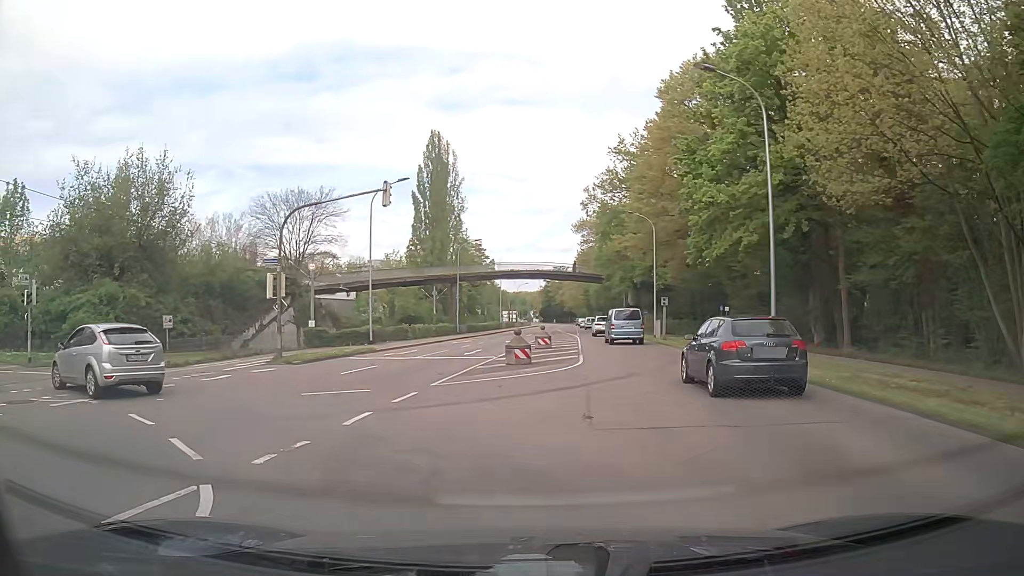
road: secondary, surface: asphalt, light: Day
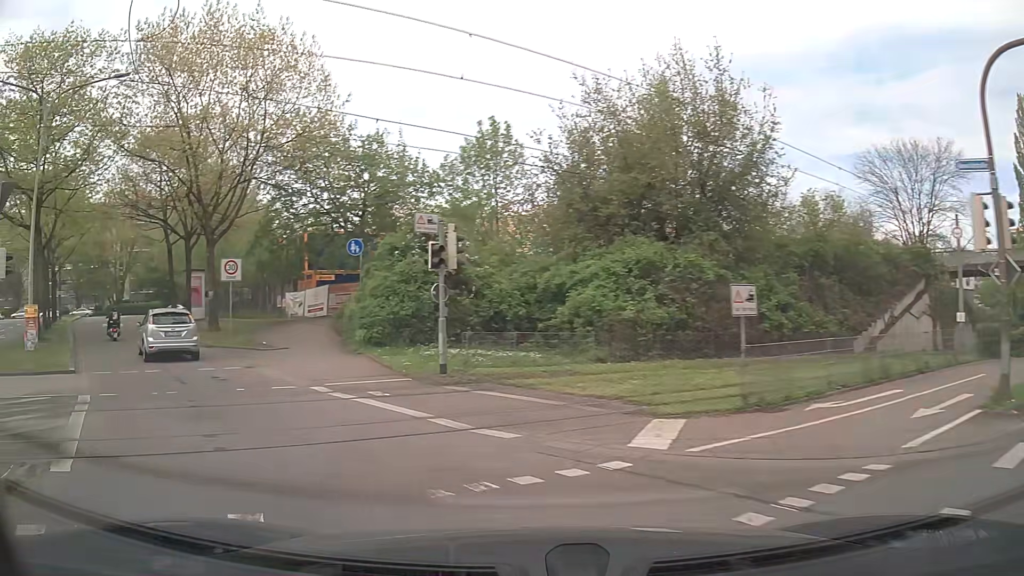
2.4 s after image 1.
(-5.8, +13.2) m; -50°
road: residential
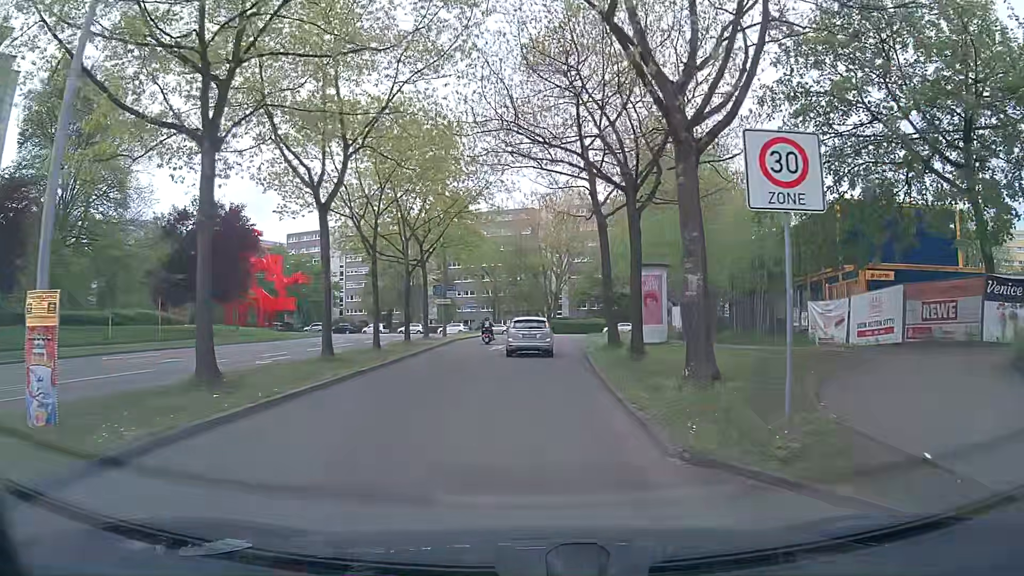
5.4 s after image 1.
(-8.2, +16.9) m; -40°
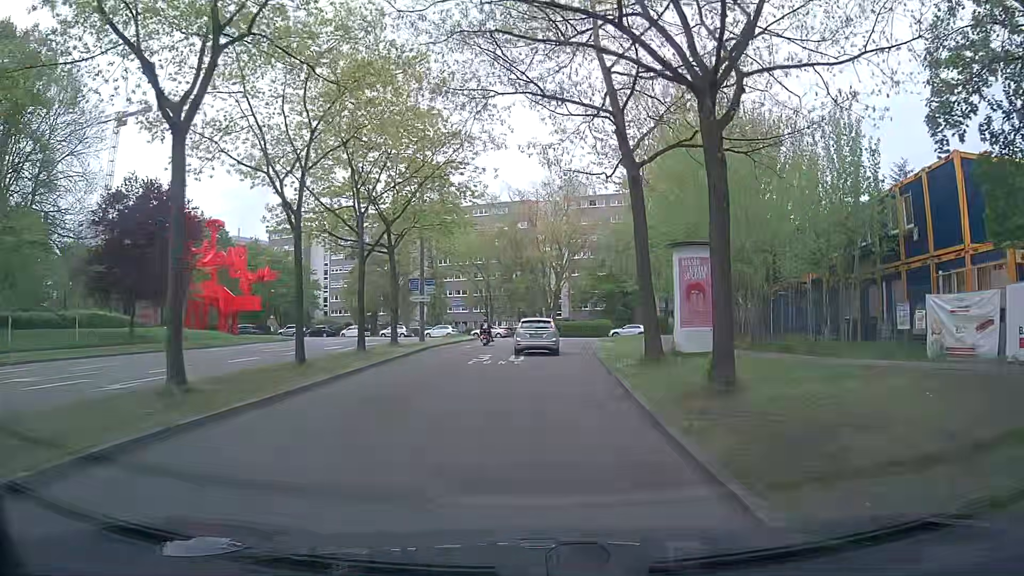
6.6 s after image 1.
(+0.1, +9.2) m; 0°
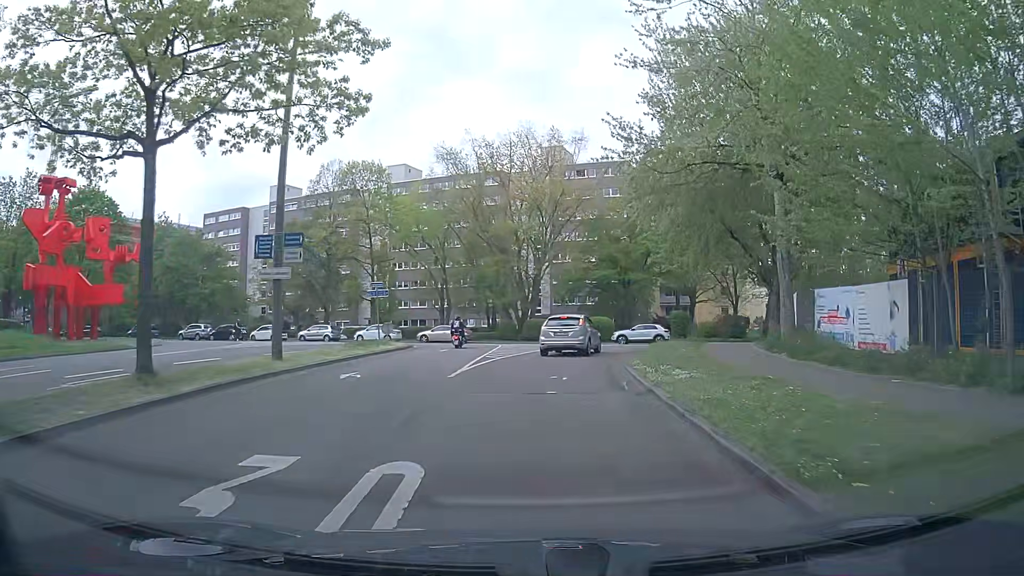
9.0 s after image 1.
(+0.7, +20.7) m; +3°
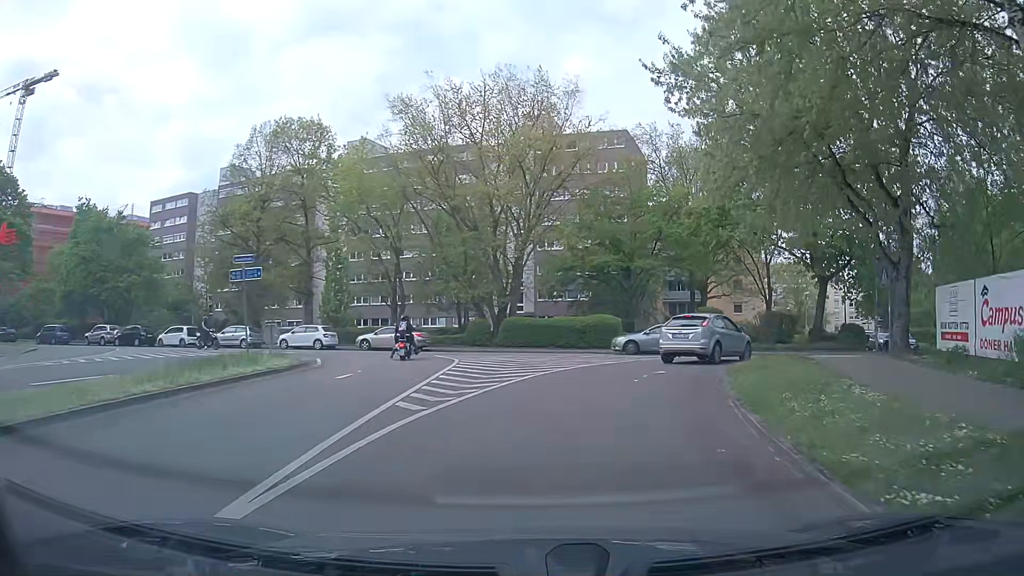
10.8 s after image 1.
(+0.1, +13.6) m; +1°
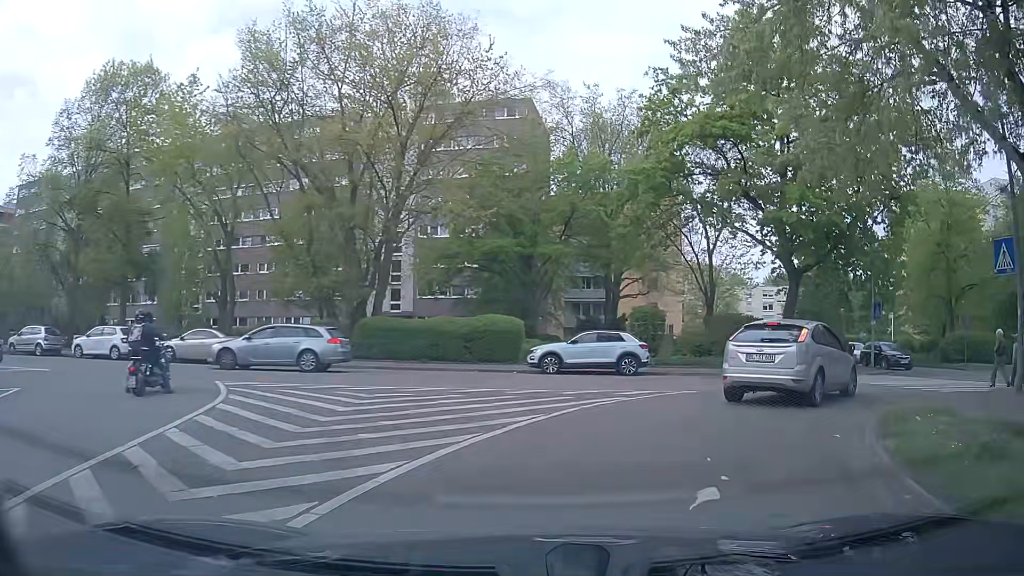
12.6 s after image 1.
(+0.8, +11.4) m; +9°
